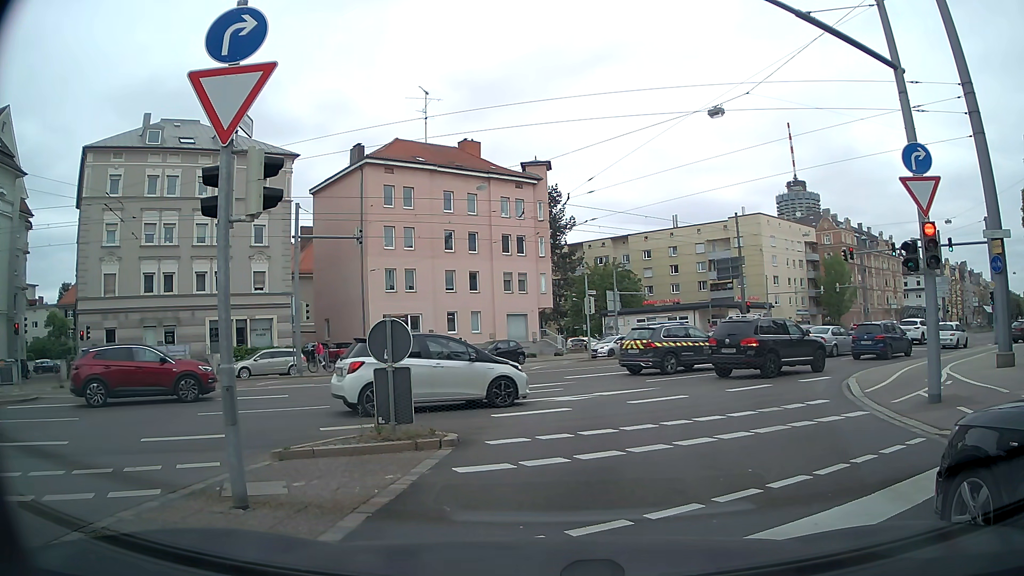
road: secondary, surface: asphalt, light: Day
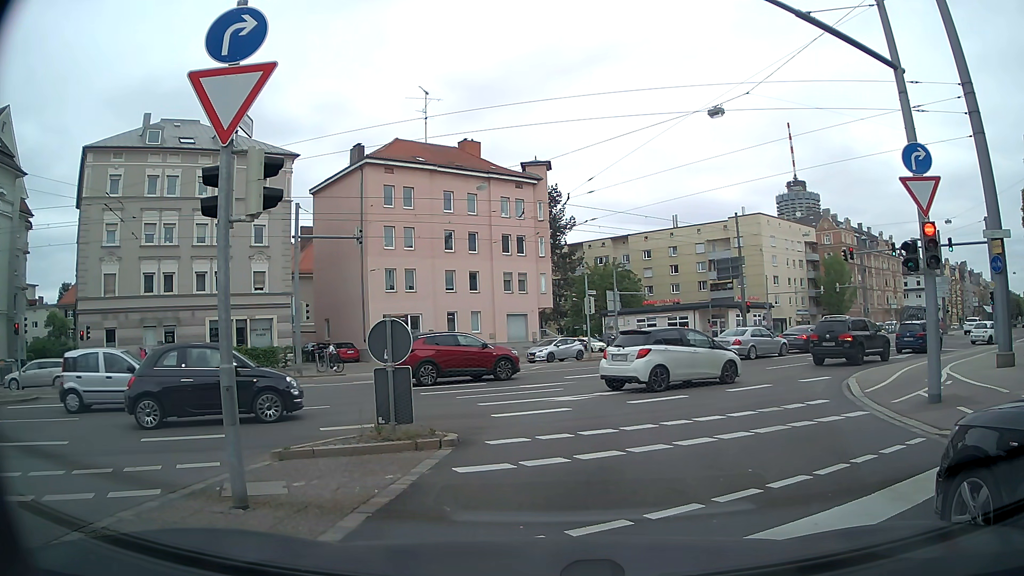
(0.0, 0.0) m; 0°
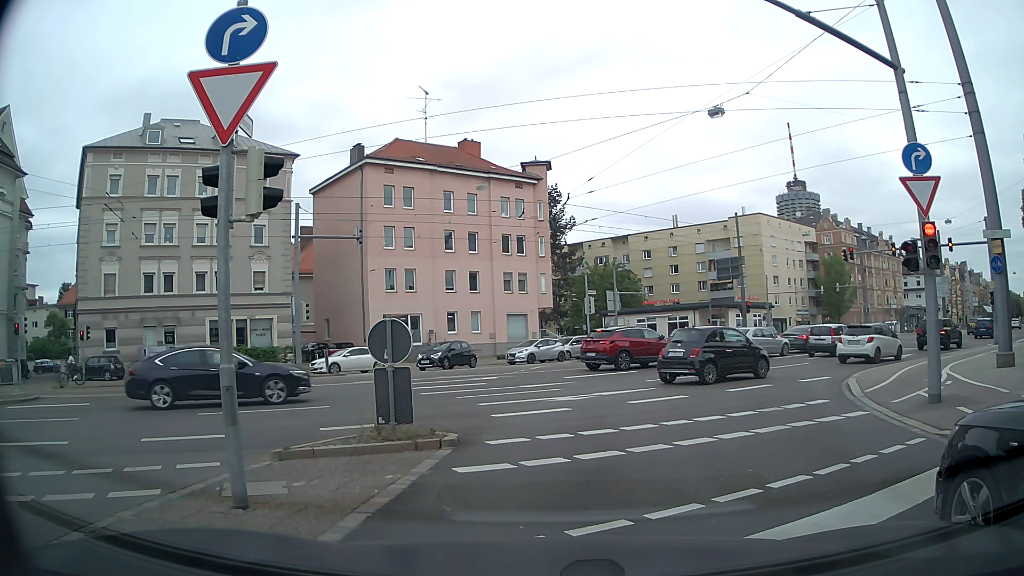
(0.0, 0.0) m; 0°
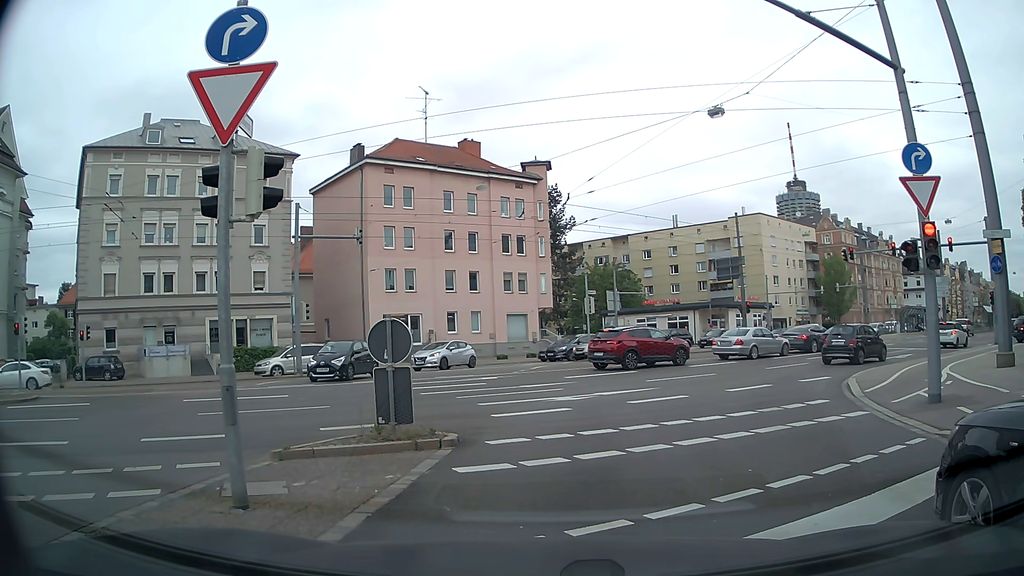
(0.0, 0.0) m; 0°
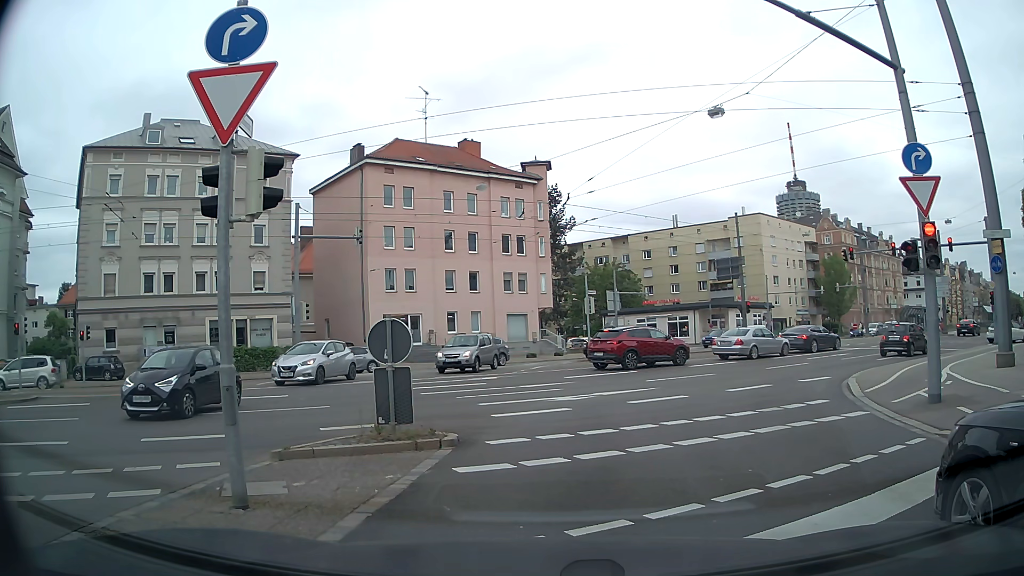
(0.0, 0.0) m; 0°
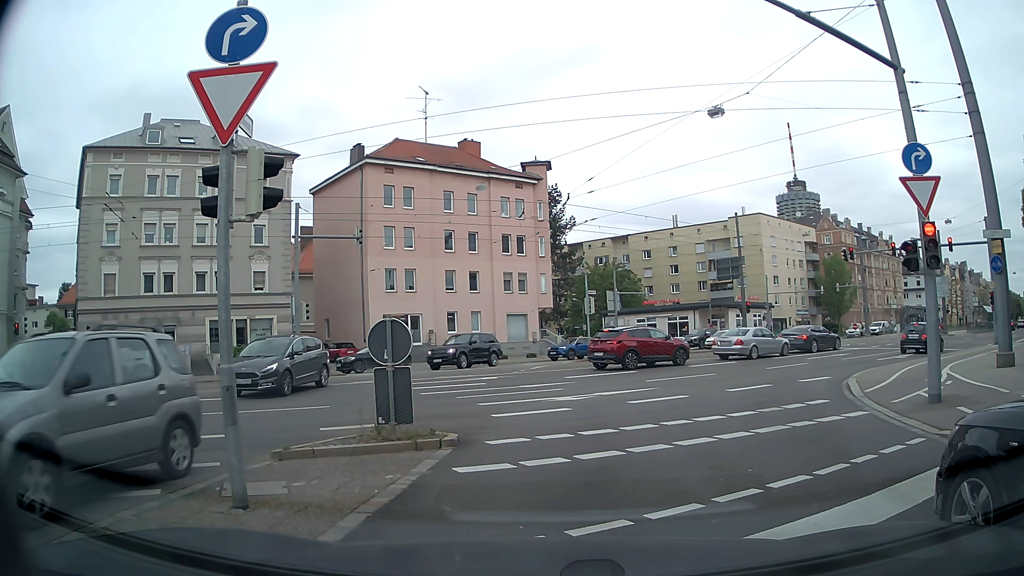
(0.0, 0.0) m; 0°
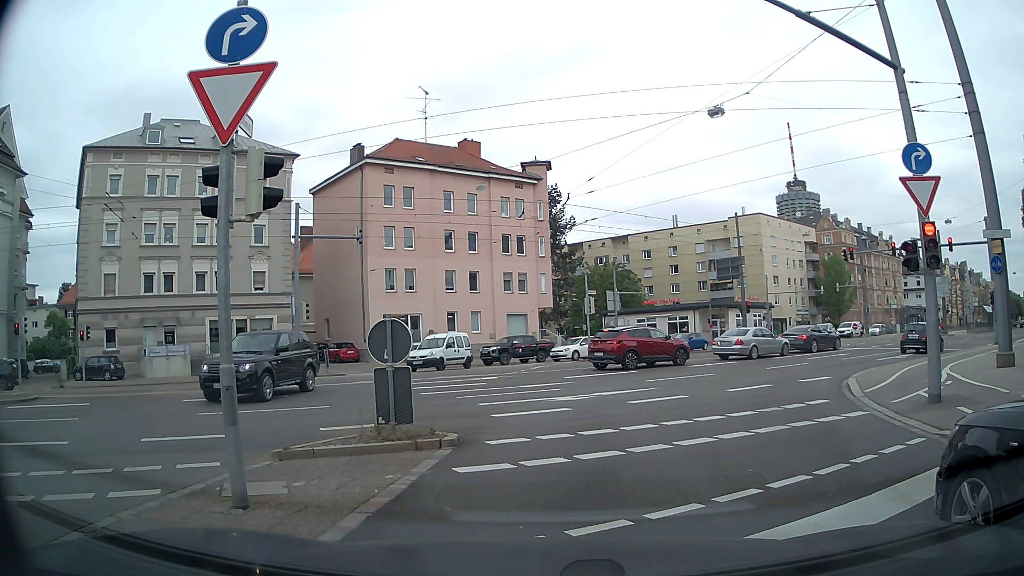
(0.0, 0.0) m; 0°
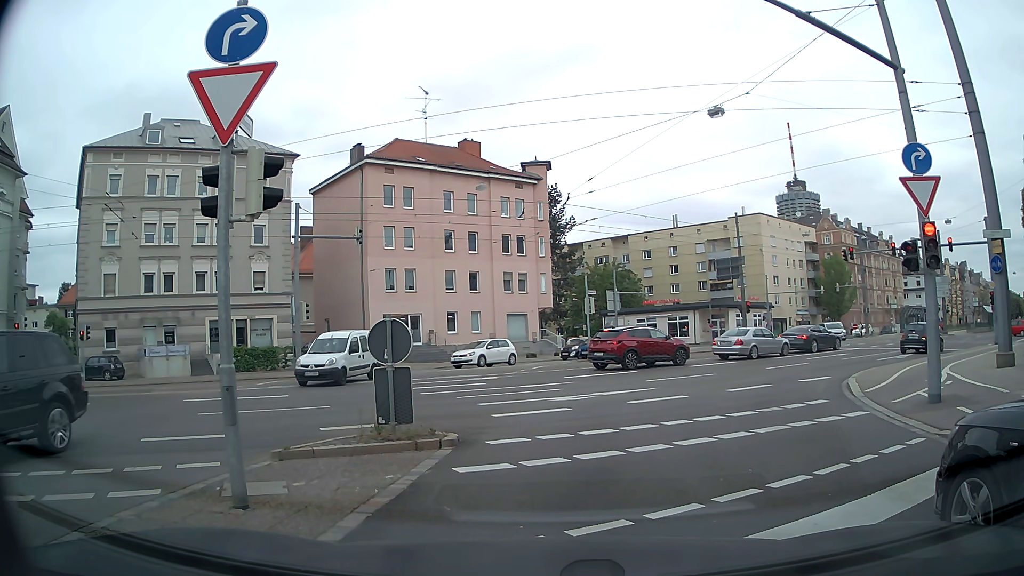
(0.0, 0.0) m; 0°
(0, +10) (+3, +20) (+8, +28) (+16, +34) (+24, +41) (+31, +47) (+39, +54) (+46, +60) (+54, +67) (+62, +73) m
